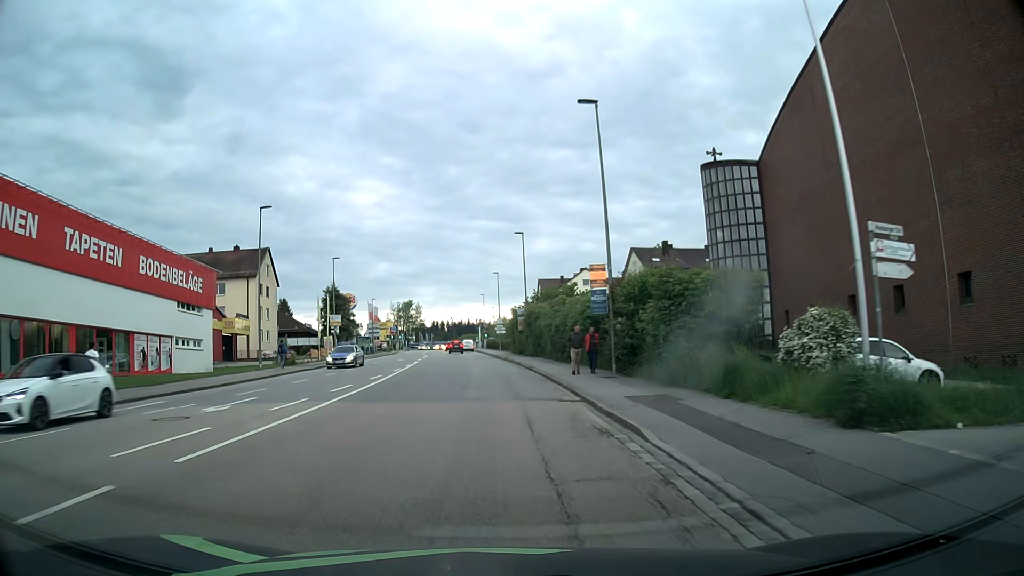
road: tertiary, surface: asphalt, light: Day
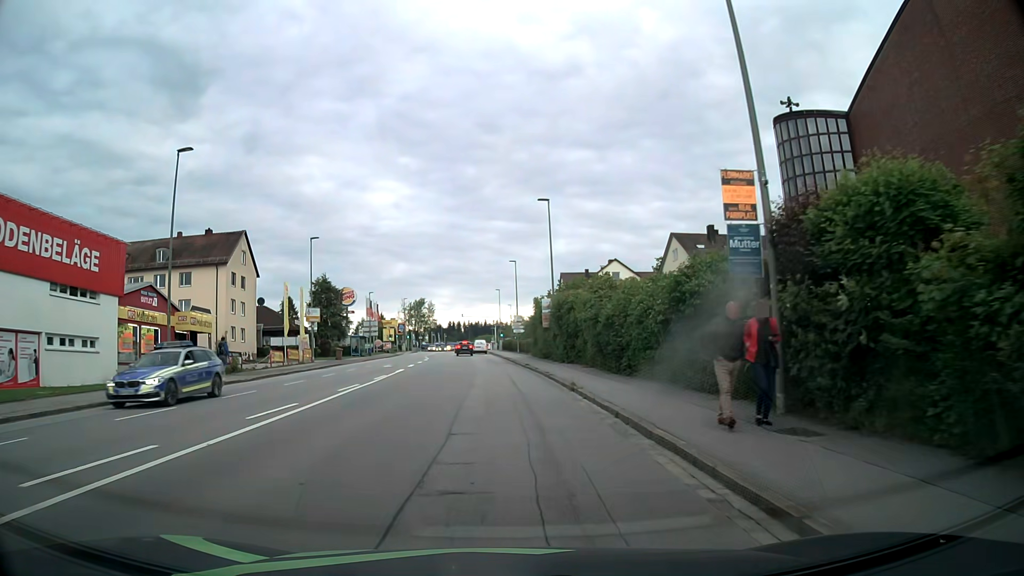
(-0.2, +13.7) m; -2°
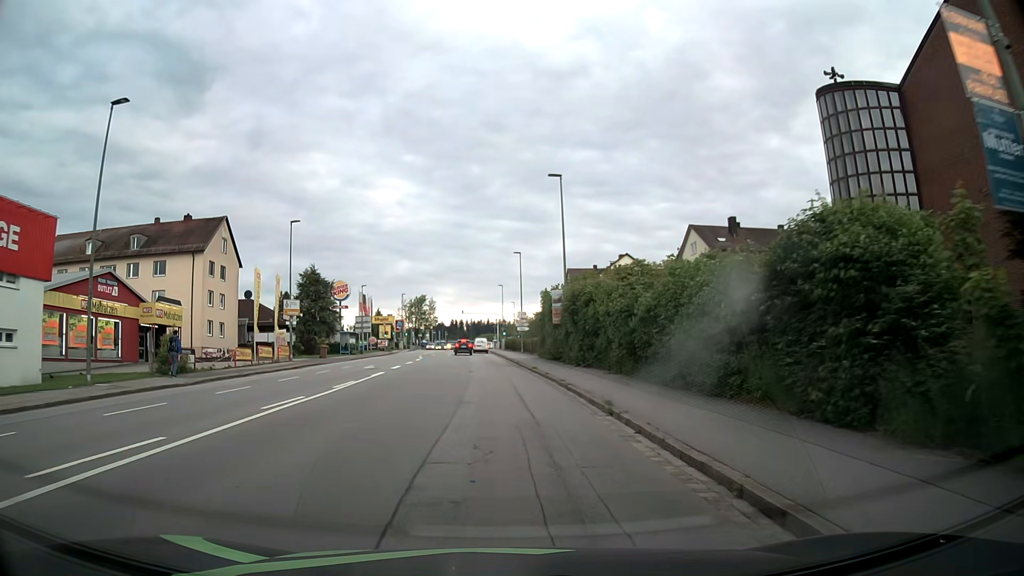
(0.0, +6.4) m; -1°
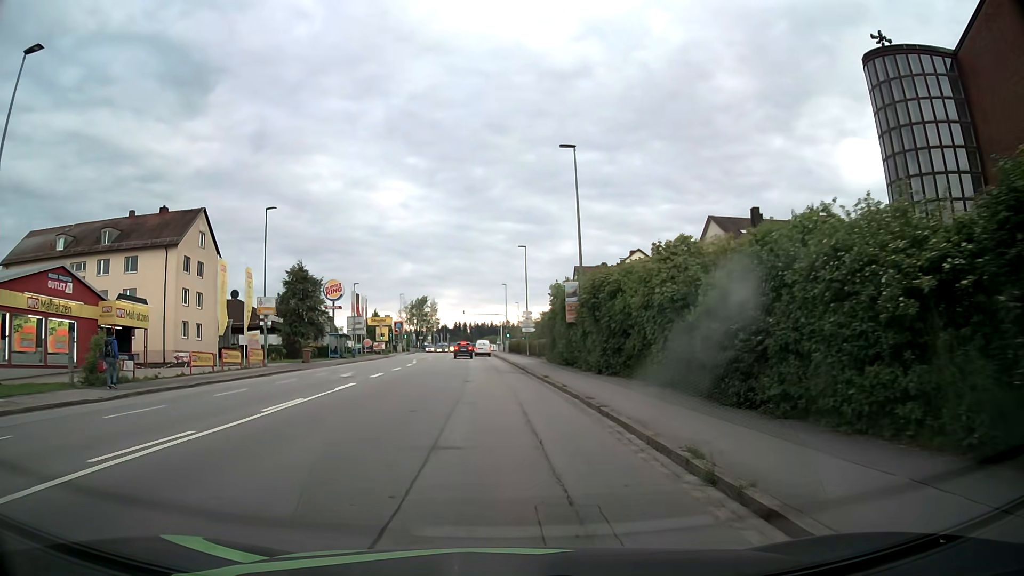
(0.0, +6.1) m; 0°
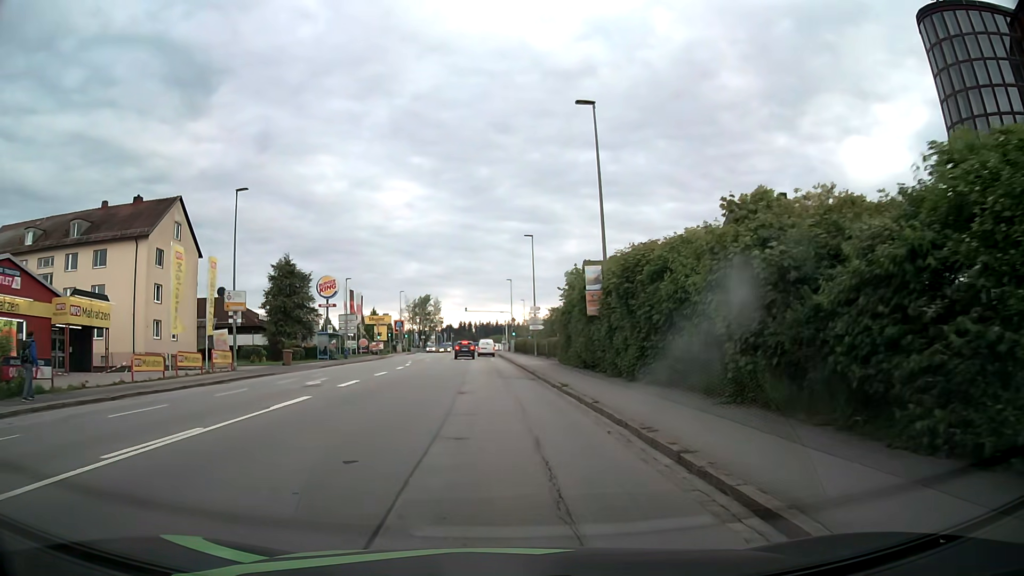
(0.0, +5.9) m; -1°
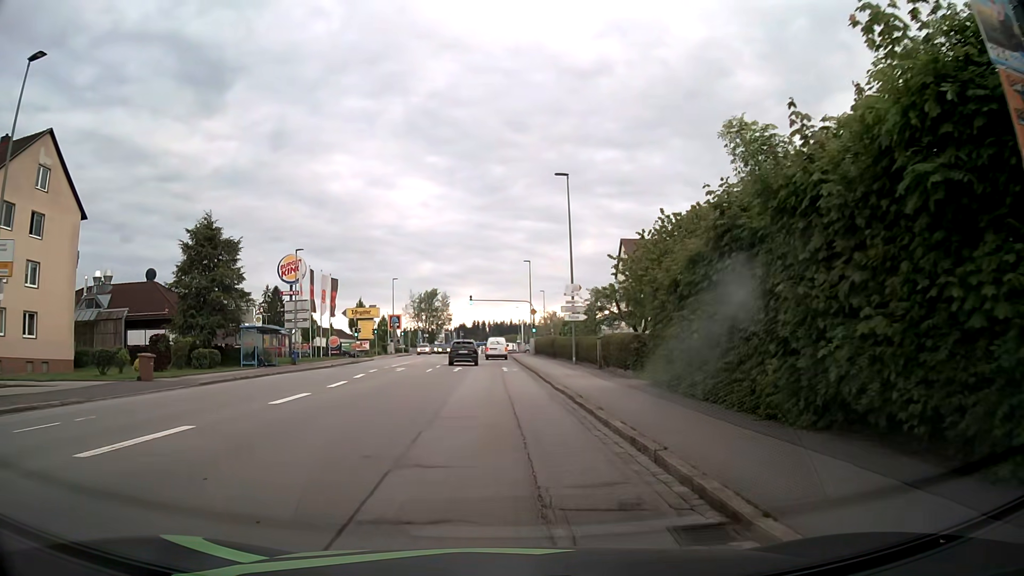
(-0.3, +20.9) m; -2°
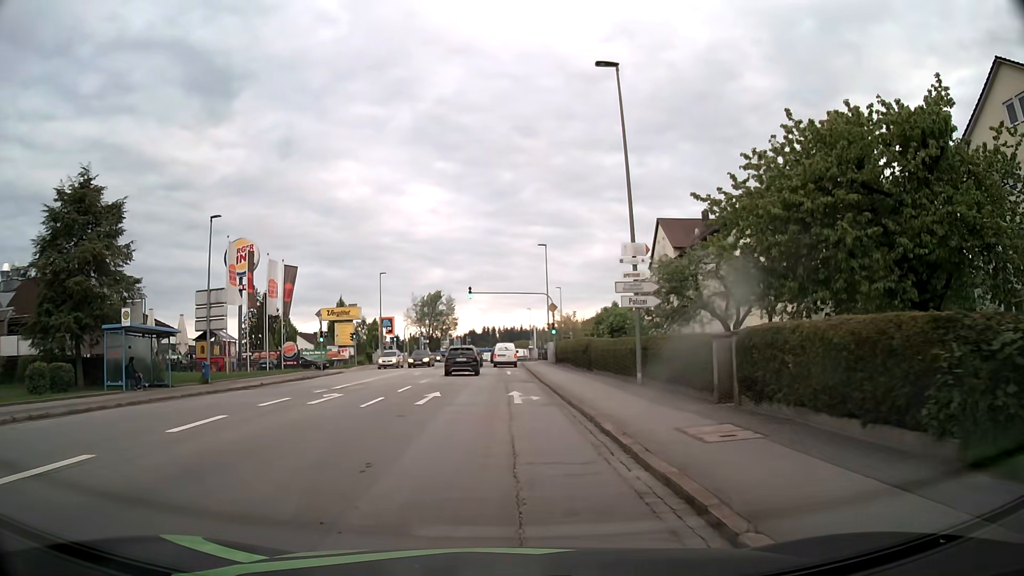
(+0.2, +15.8) m; -1°
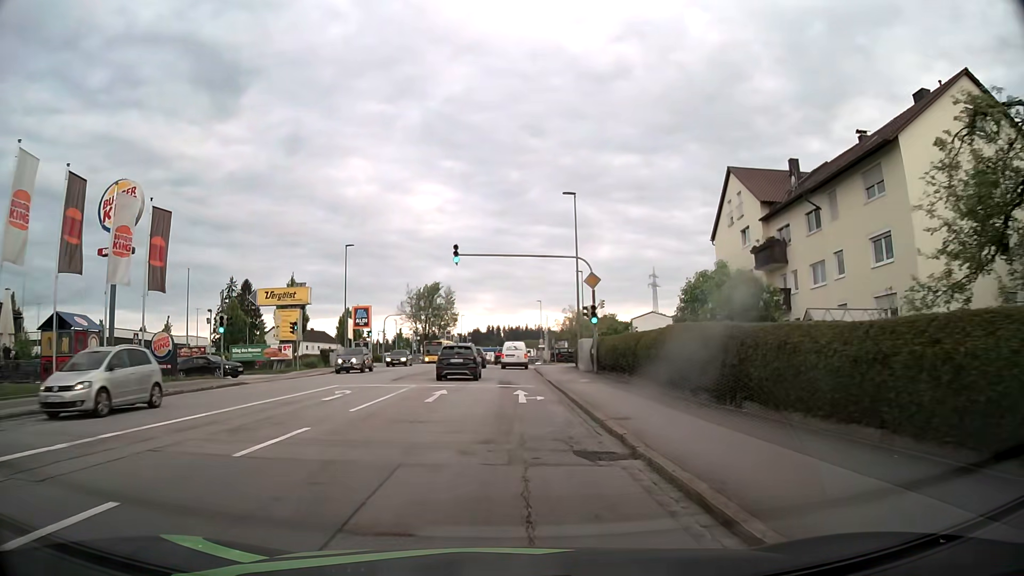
(0.0, +20.1) m; -1°
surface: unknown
(0, +10) (0, +20) (0, +30) (+1, +40) (+1, +50) (+1, +60) (+1, +70) (+1, +80) (+1, +90) (+2, +100) m
